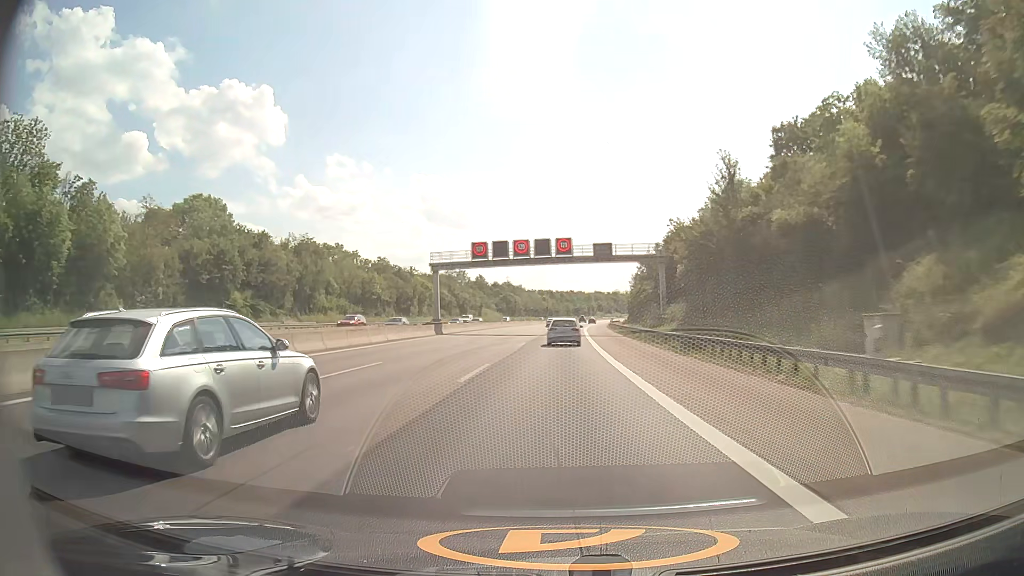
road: motorway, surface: asphalt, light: Day
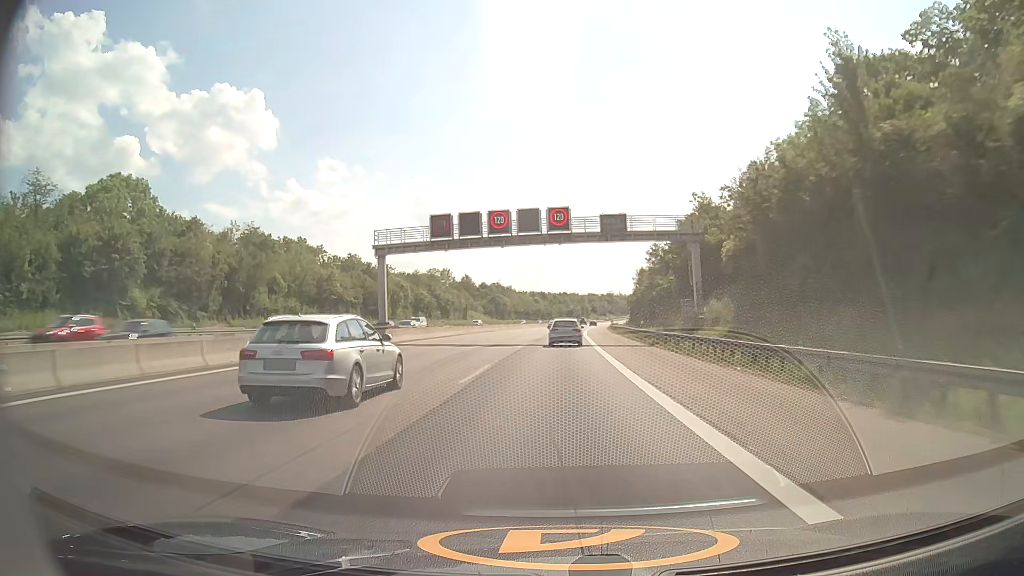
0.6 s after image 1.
(+0.1, +17.7) m; +1°
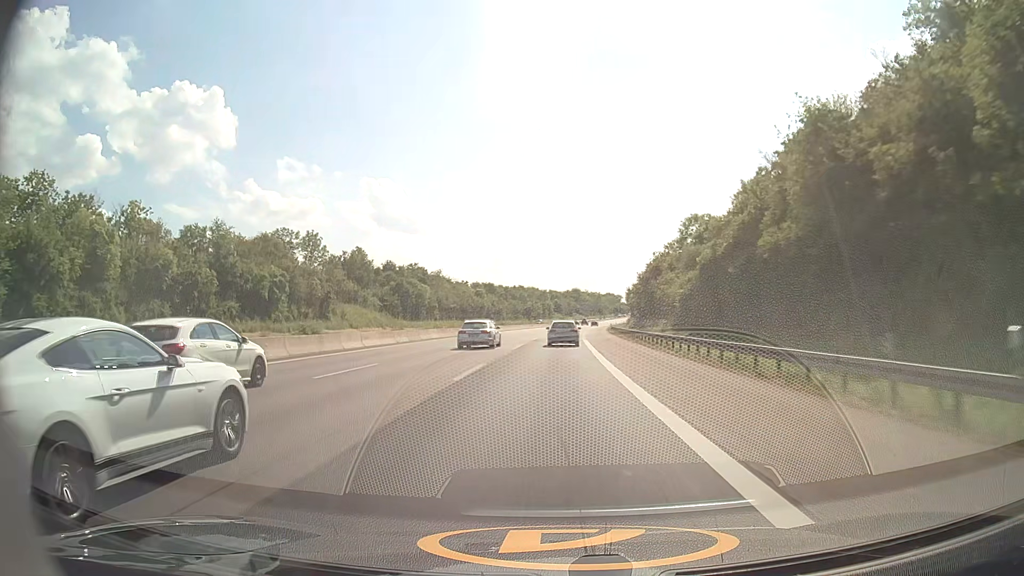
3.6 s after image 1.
(+2.7, +88.5) m; +4°
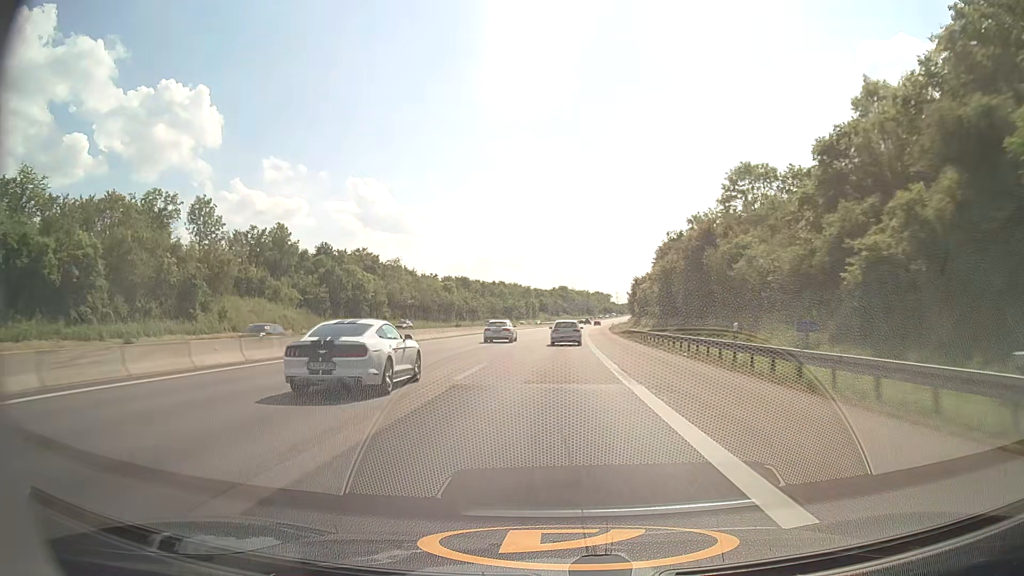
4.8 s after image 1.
(+0.4, +35.4) m; +1°
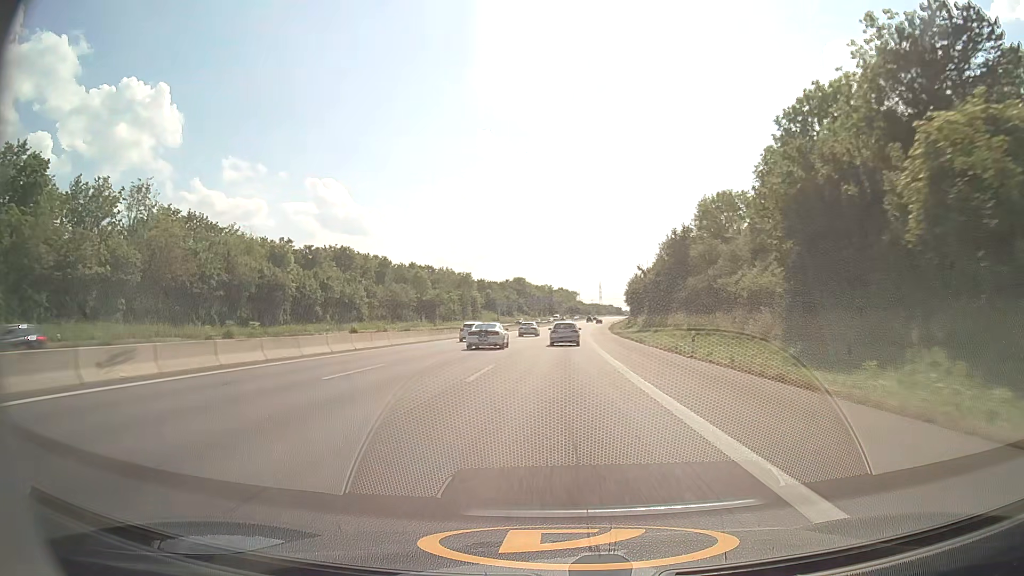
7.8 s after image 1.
(+2.6, +89.5) m; +3°
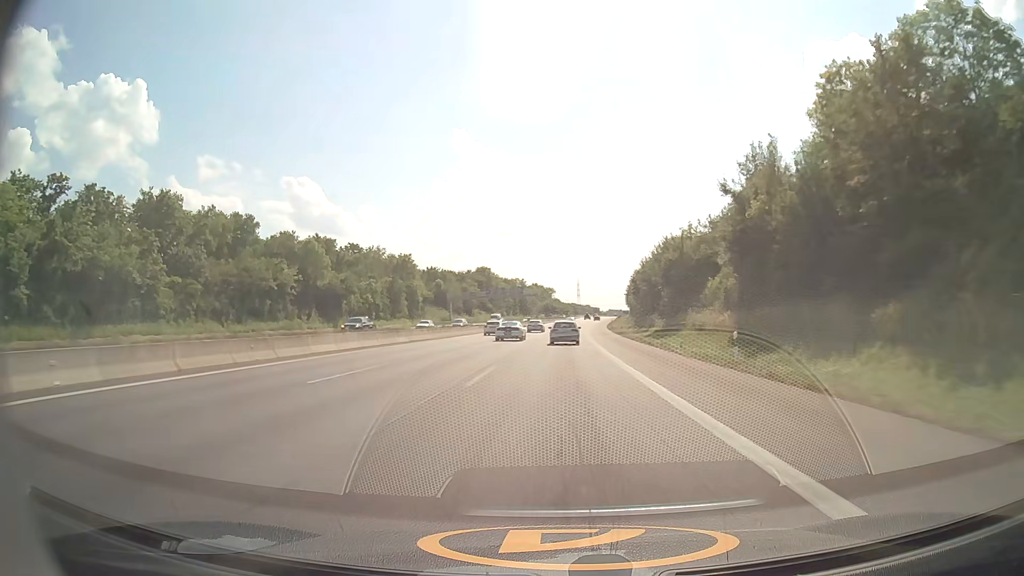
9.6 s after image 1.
(+0.9, +55.0) m; +2°
